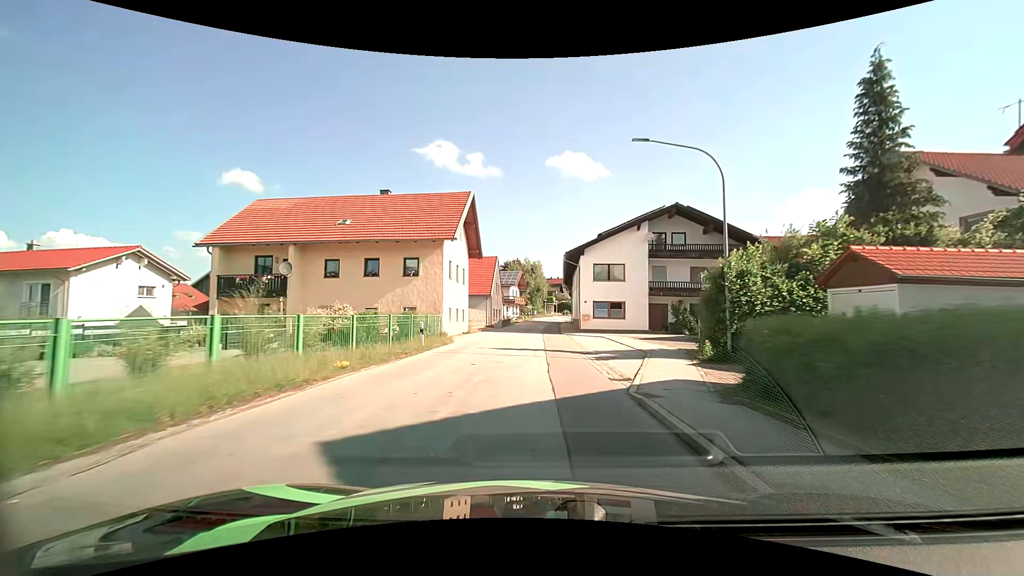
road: tertiary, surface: asphalt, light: Day
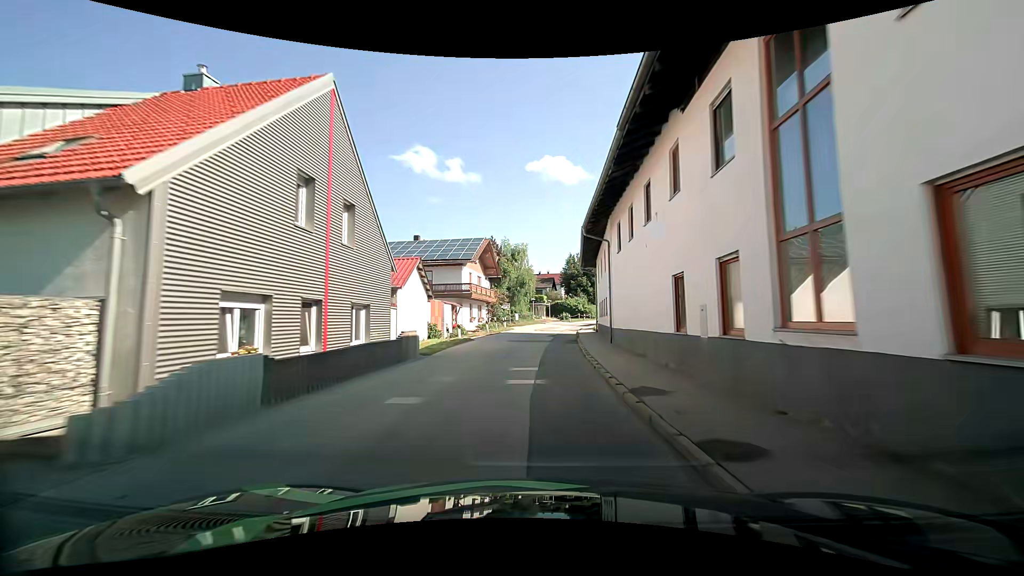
(-0.1, +41.1) m; +1°
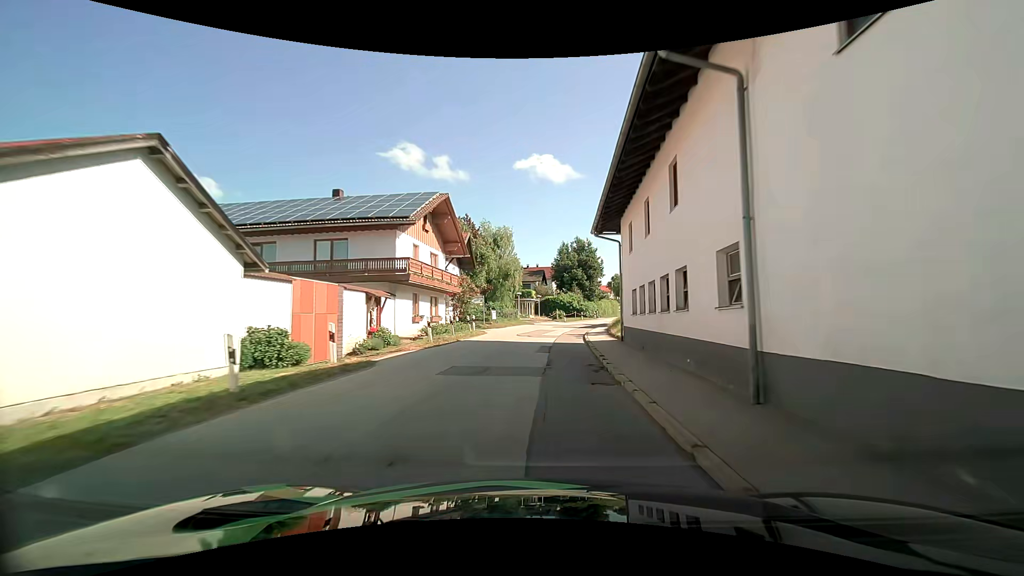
(0.0, +16.0) m; +1°
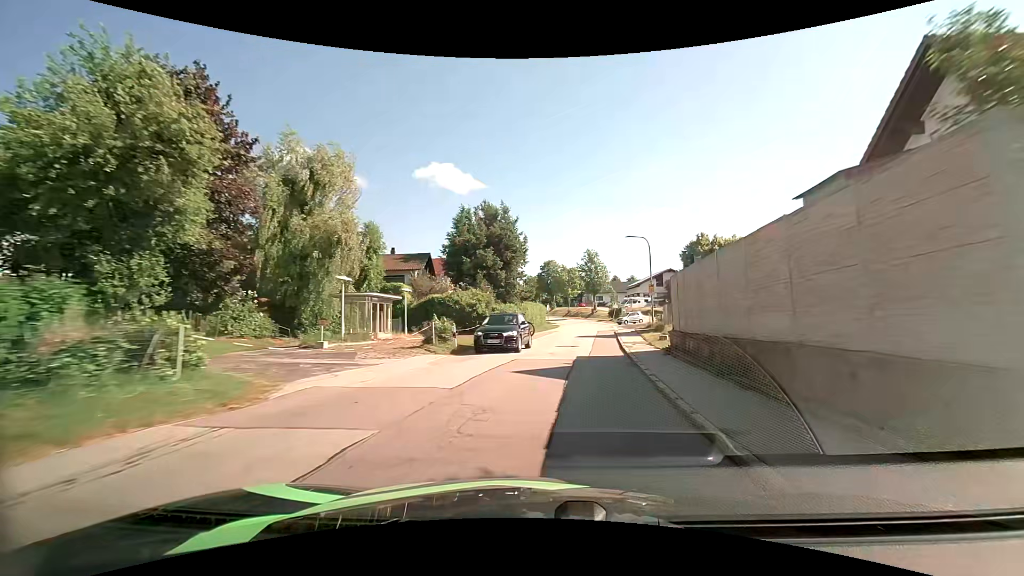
(+1.9, +39.2) m; +10°
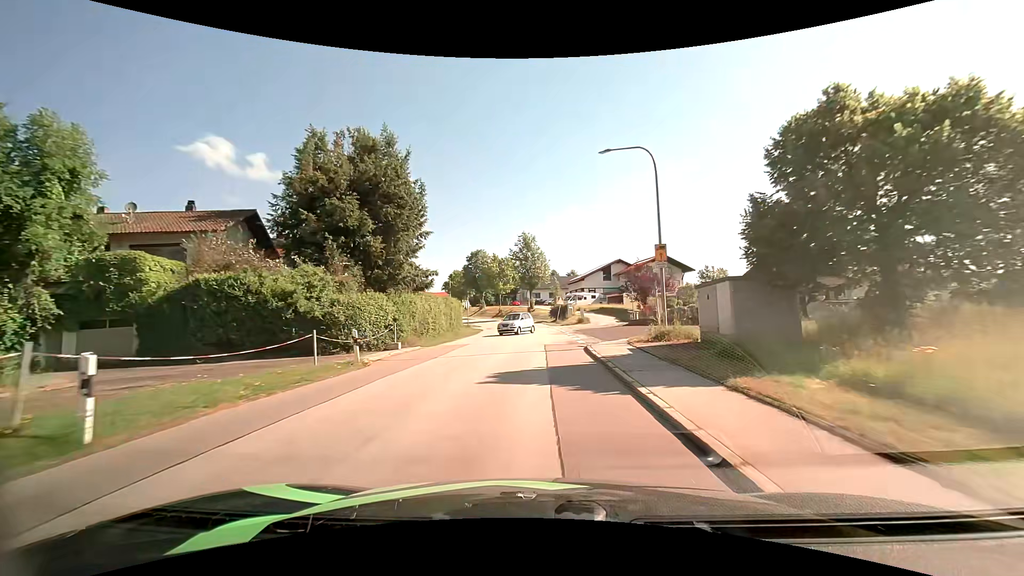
(+2.2, +22.8) m; +8°
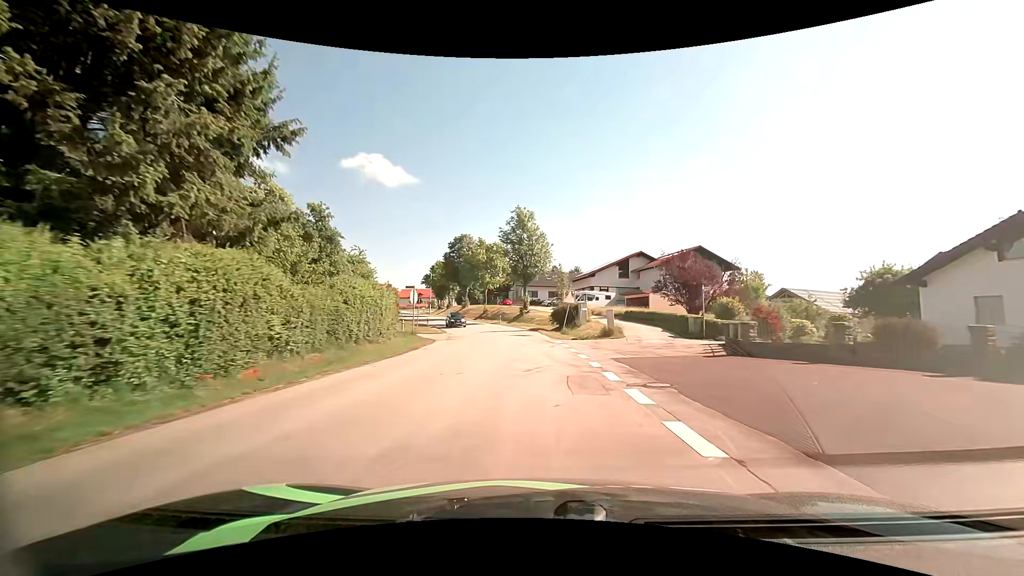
(0.0, +22.2) m; 0°
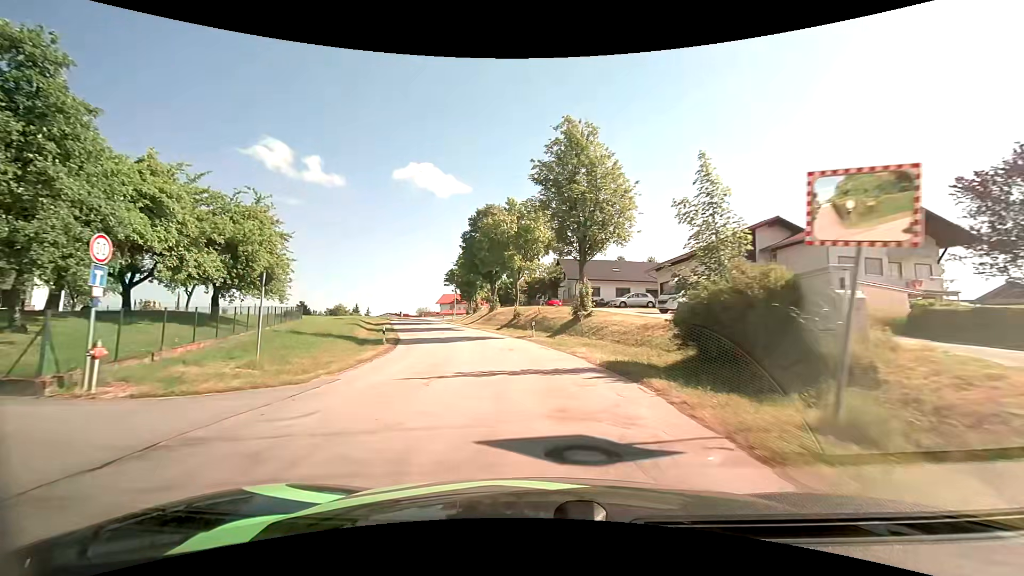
(-0.8, +29.9) m; -5°
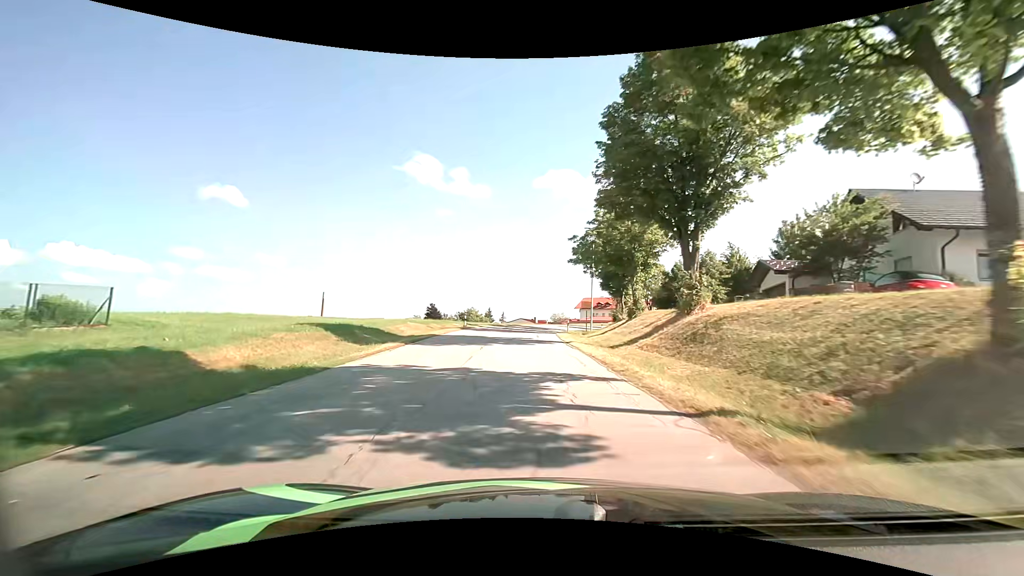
(-5.8, +39.3) m; -17°
(0, +10) (-1, +20) (-1, +30) (-1, +40) (0, +50) (+1, +60) (+4, +70) (+6, +79) (+10, +89) (+14, +98) m
